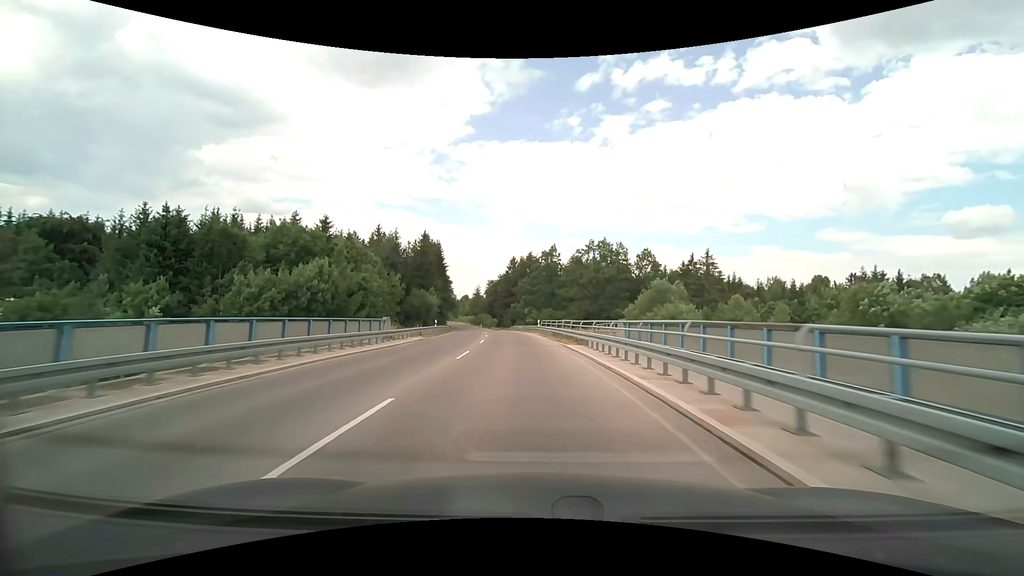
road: tertiary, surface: asphalt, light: Day
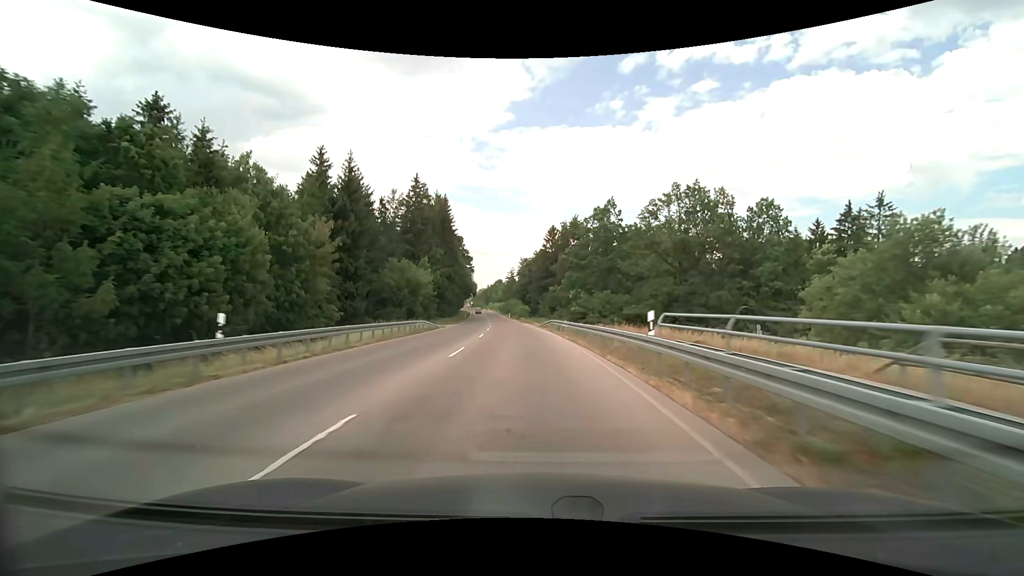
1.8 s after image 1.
(-1.4, +37.8) m; -4°
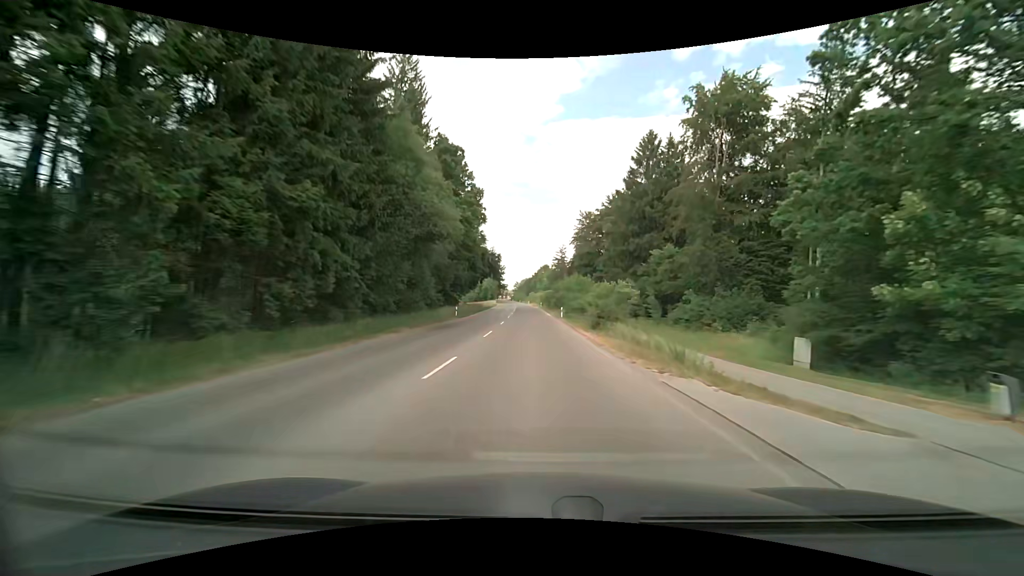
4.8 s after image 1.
(-3.9, +65.4) m; -6°
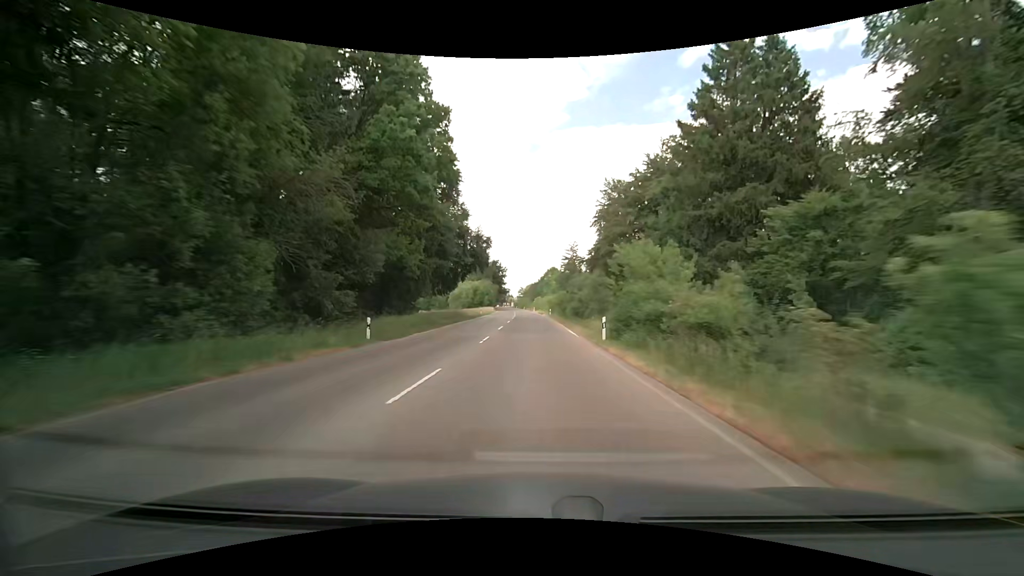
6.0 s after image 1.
(-0.1, +26.1) m; -1°
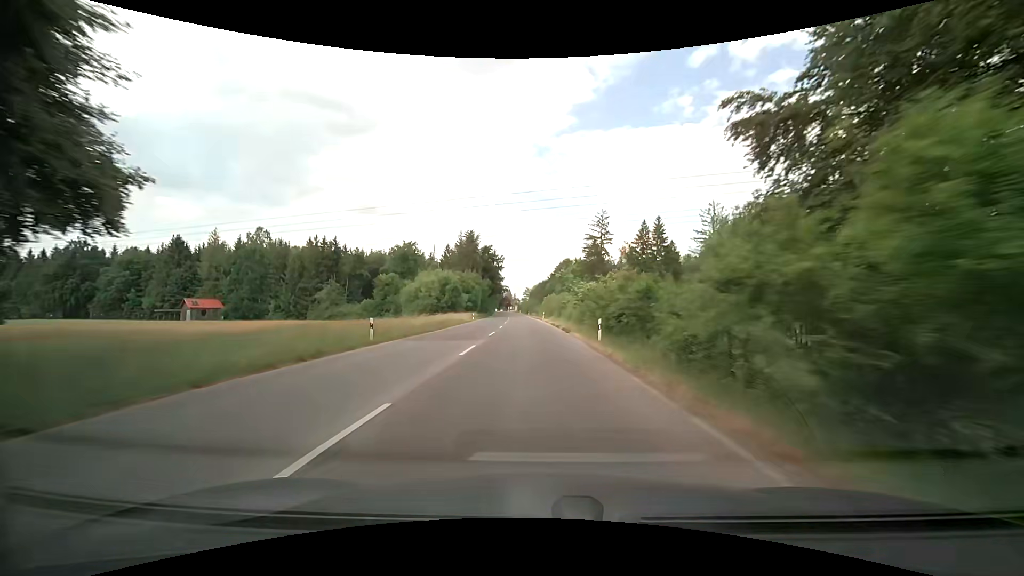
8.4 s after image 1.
(-0.3, +49.6) m; -1°
